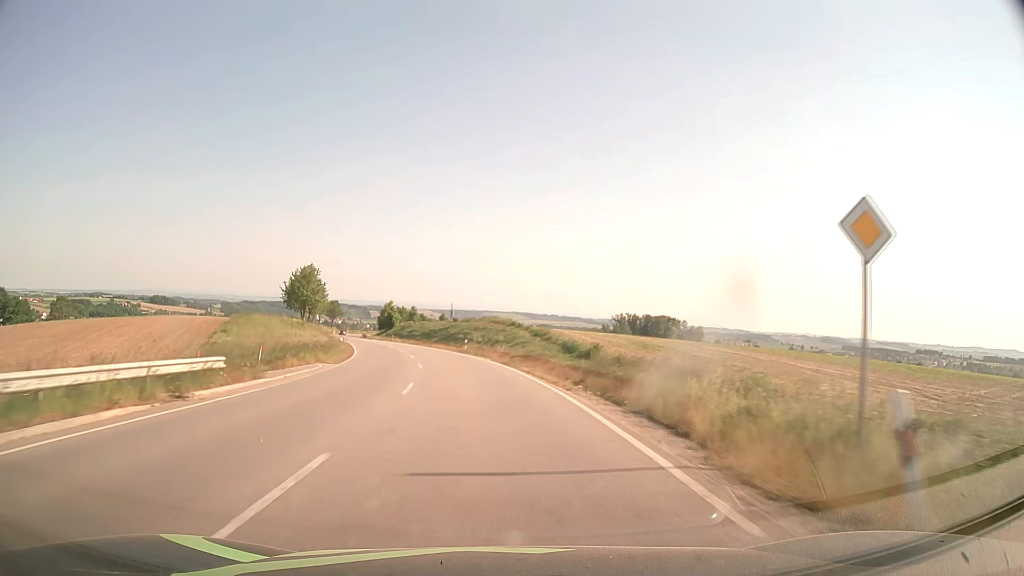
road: secondary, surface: asphalt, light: Day
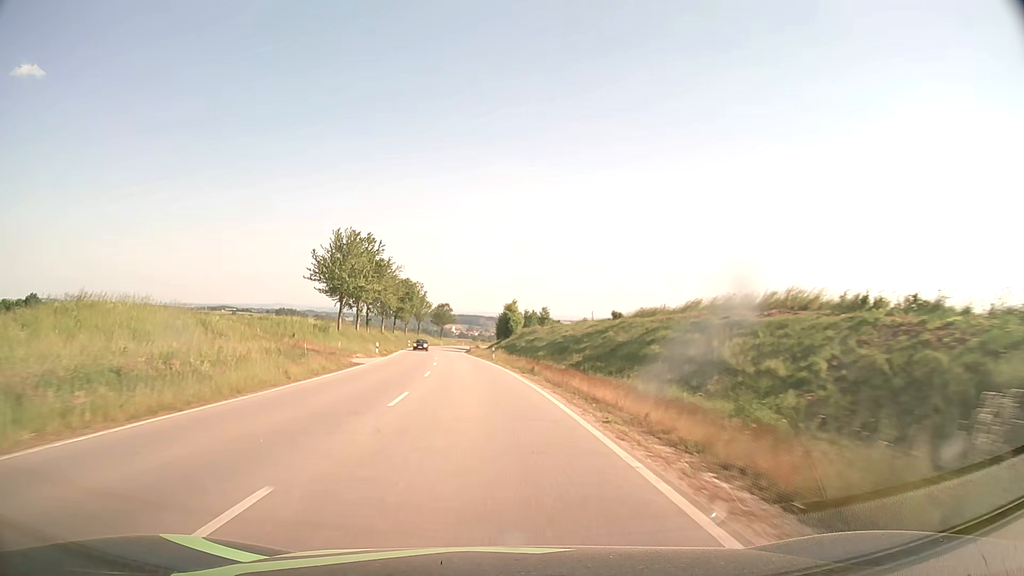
(-5.1, +49.3) m; -12°
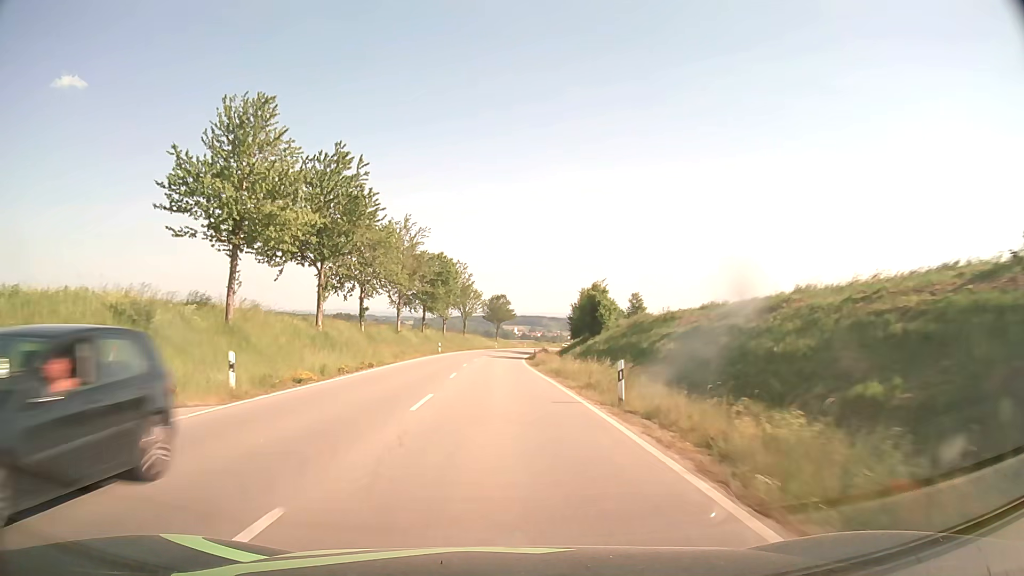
(-2.2, +37.2) m; -6°
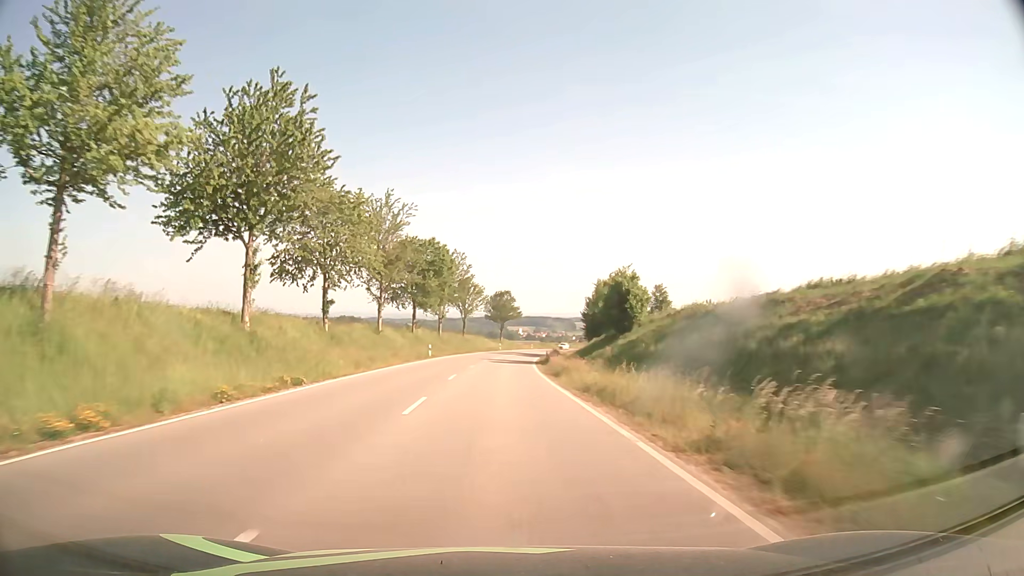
(-0.1, +12.5) m; 0°
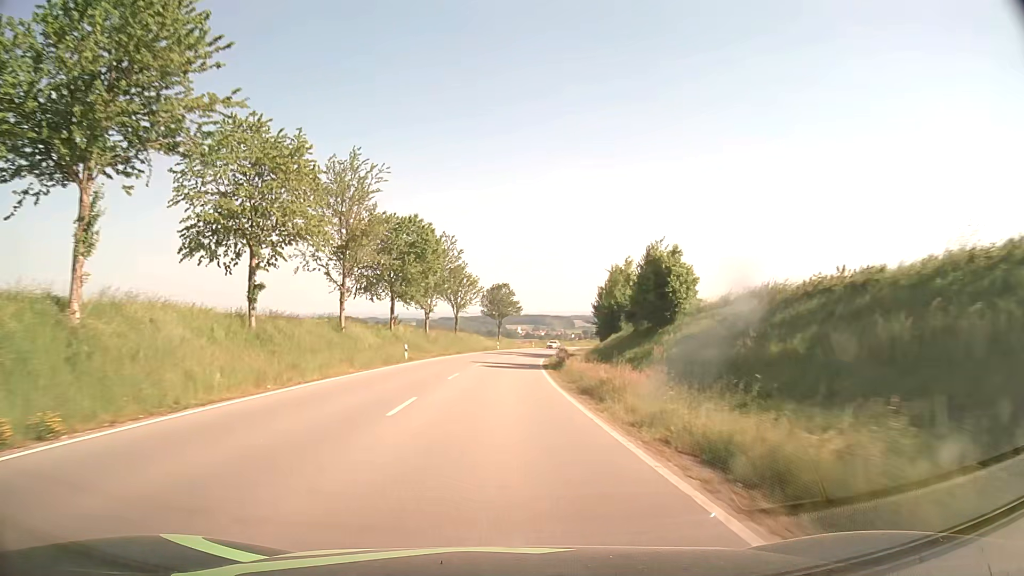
(0.0, +12.5) m; 0°
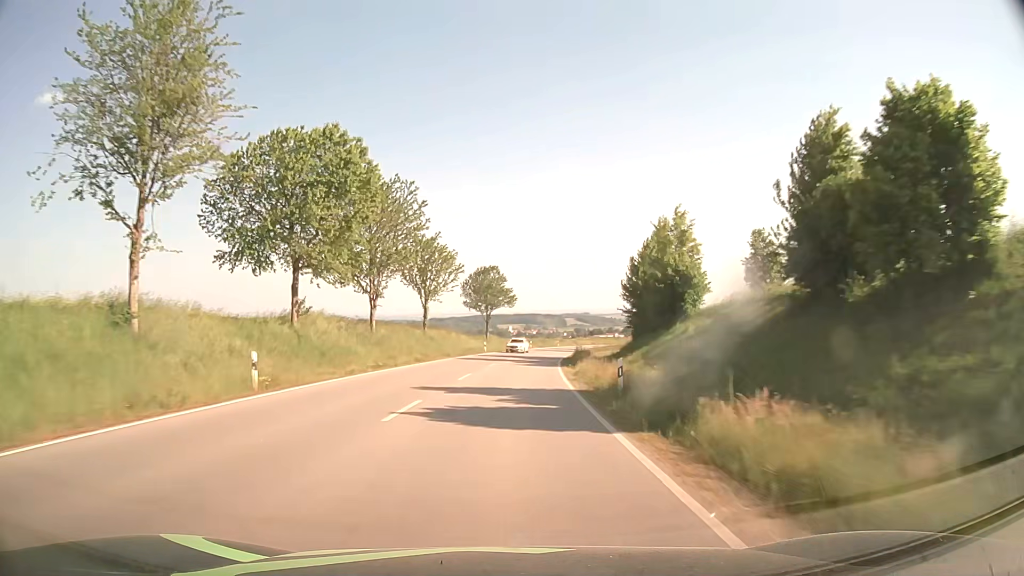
(+0.2, +25.0) m; +1°
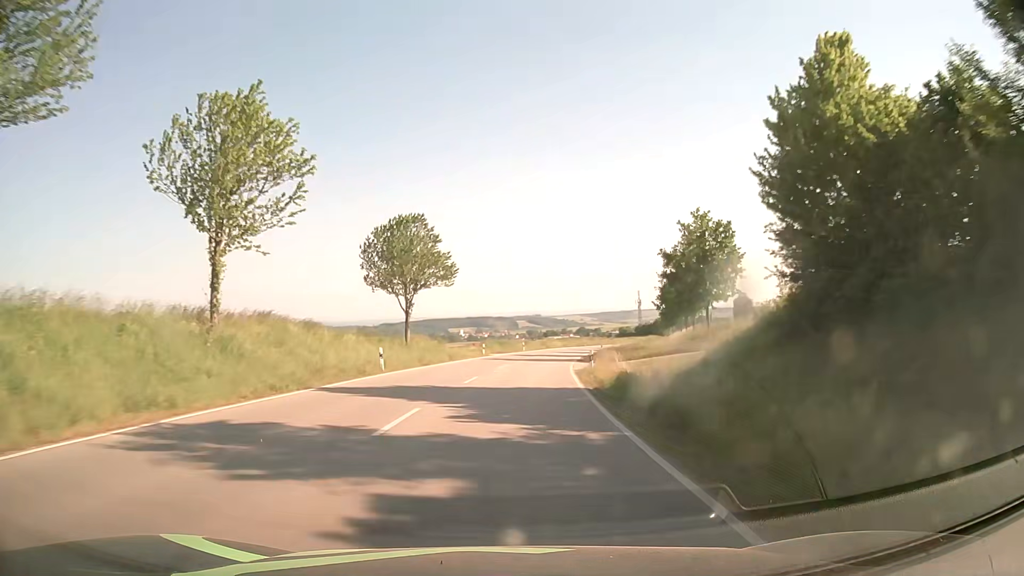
(+1.2, +37.5) m; +4°
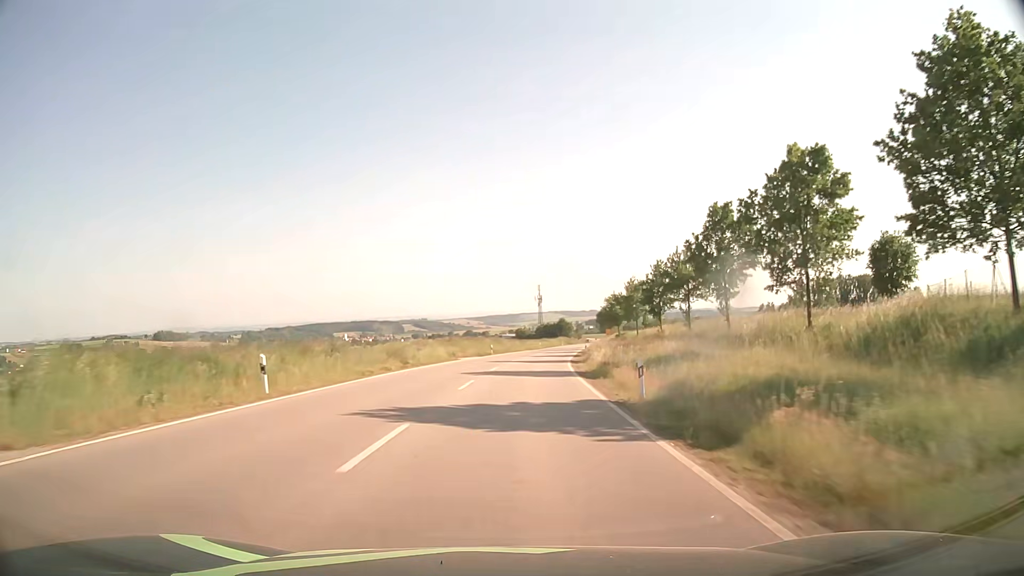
(+4.9, +62.1) m; +9°
(0, +10) (0, +20) (+1, +30) (+2, +40) (+3, +50) (+4, +60) (+5, +70) (+6, +80) (+8, +90) (+9, +99) m
